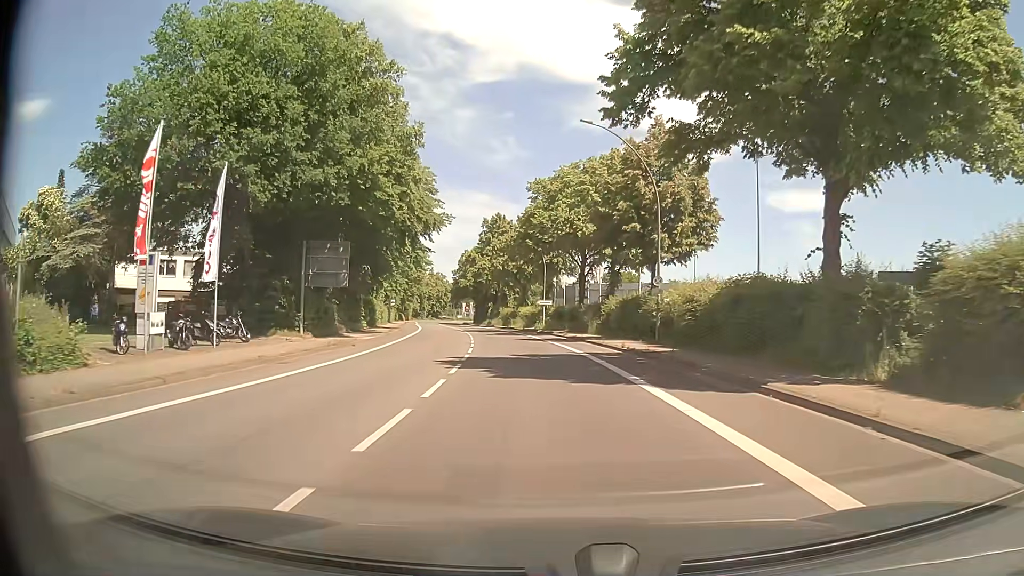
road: primary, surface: asphalt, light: Day
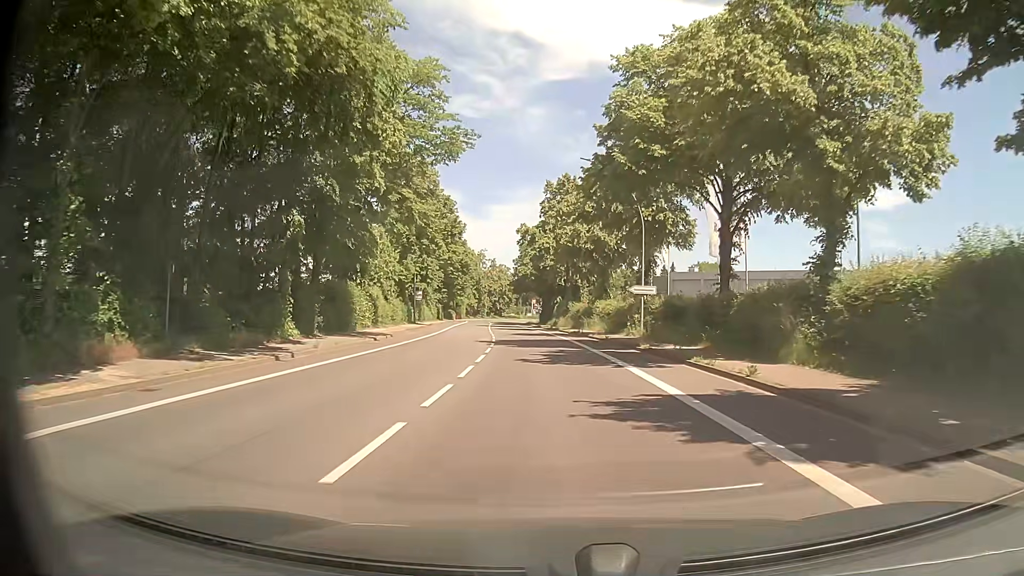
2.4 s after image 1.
(-1.7, +28.6) m; -6°
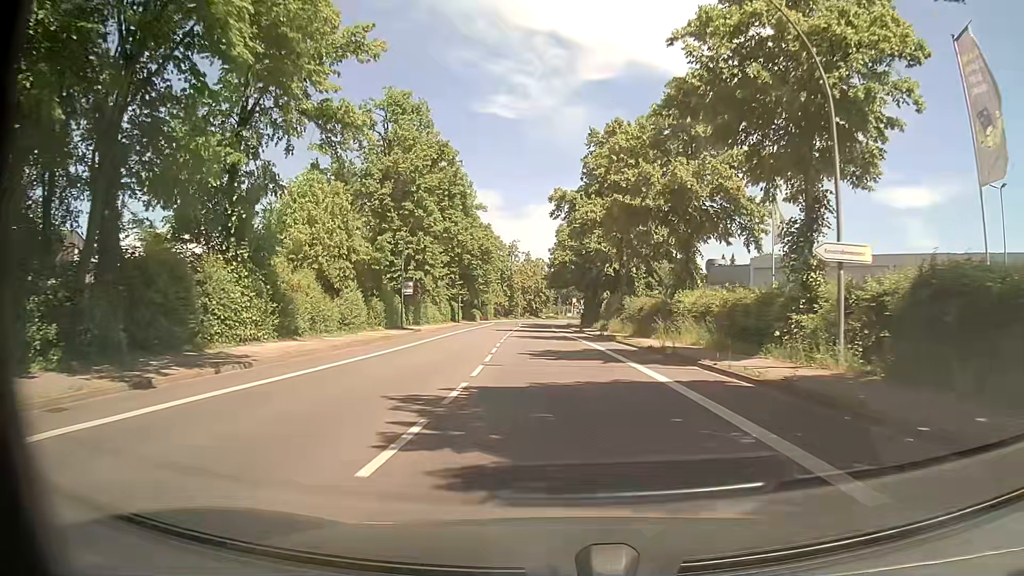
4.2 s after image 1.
(-0.6, +22.3) m; -3°
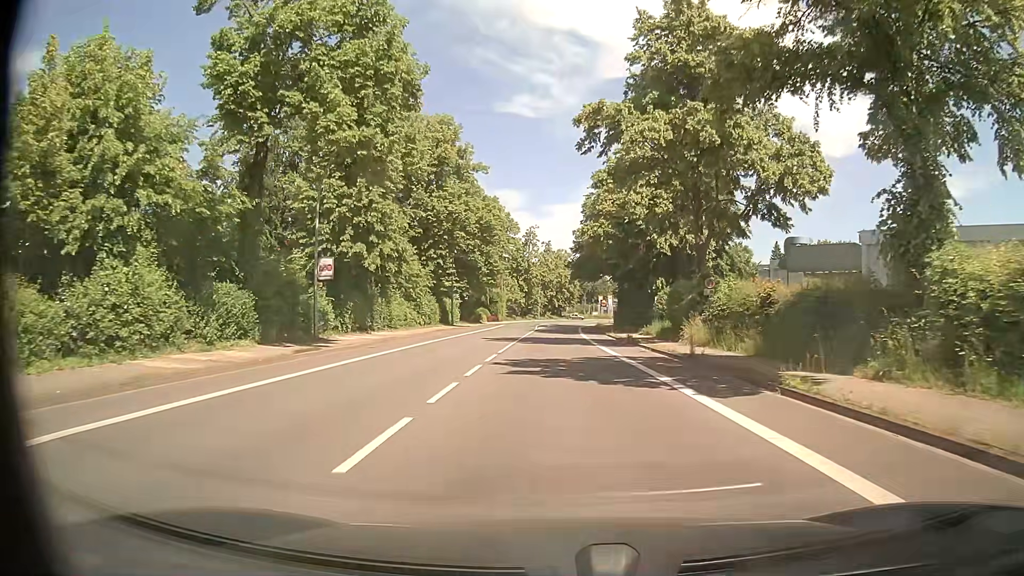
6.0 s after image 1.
(-0.6, +22.6) m; -2°
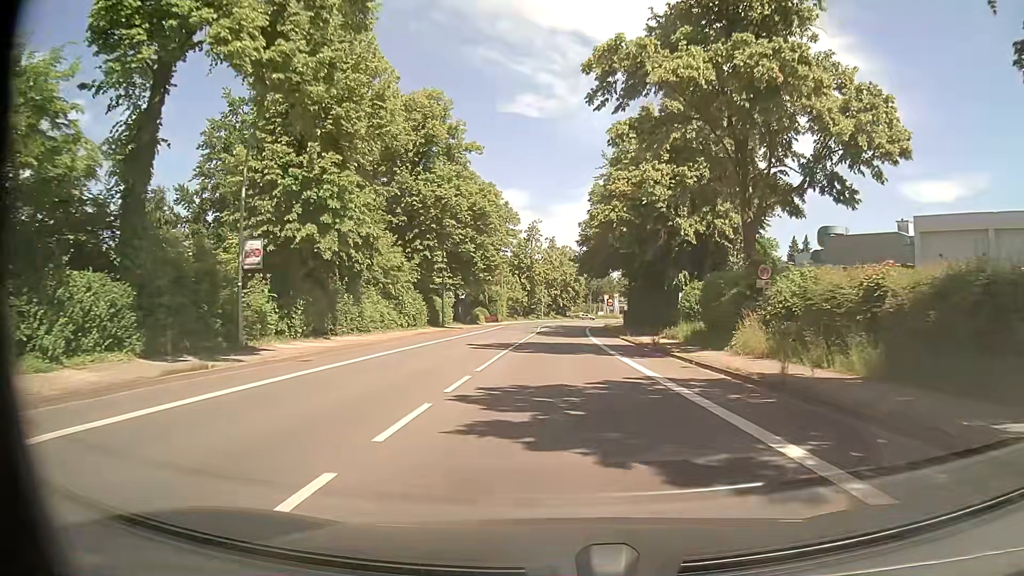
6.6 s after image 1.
(0.0, +7.6) m; 0°
(0, +10) (0, +20) (0, +30) (0, +40) (0, +50) (0, +60) (+1, +70) (+1, +80) (+2, +90) (+3, +100) m
